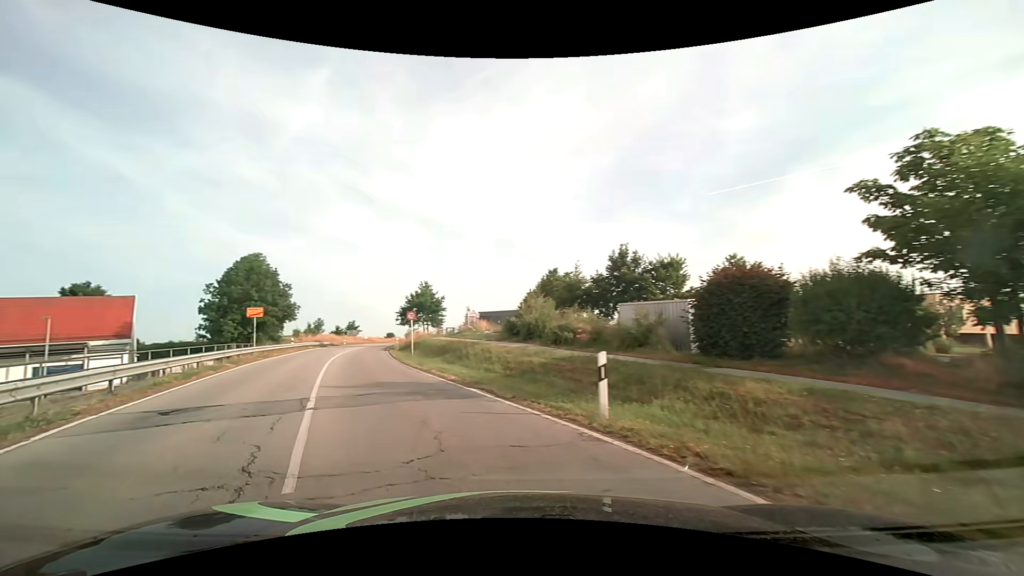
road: secondary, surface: asphalt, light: Day
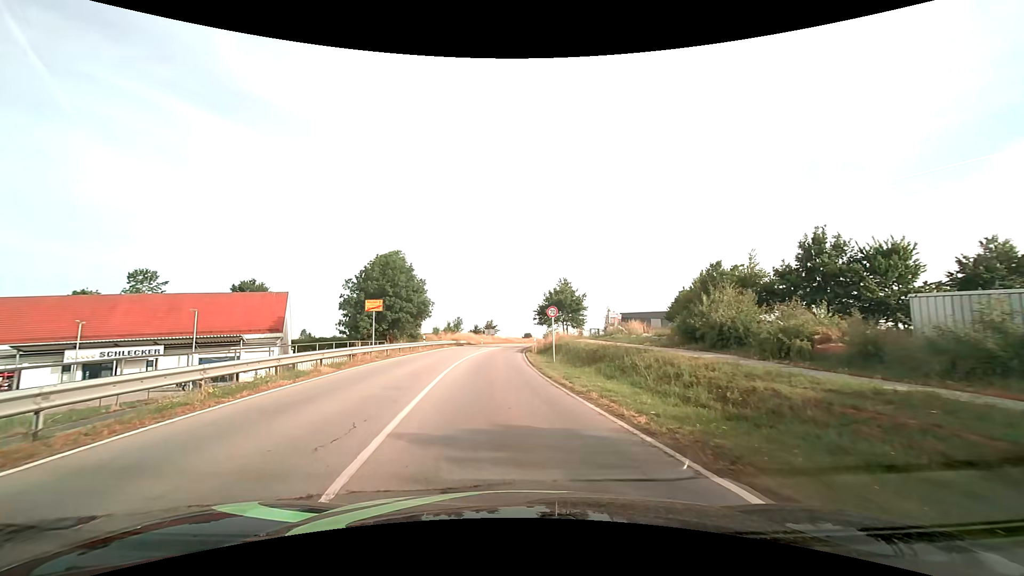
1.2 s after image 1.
(-1.6, +7.6) m; -18°
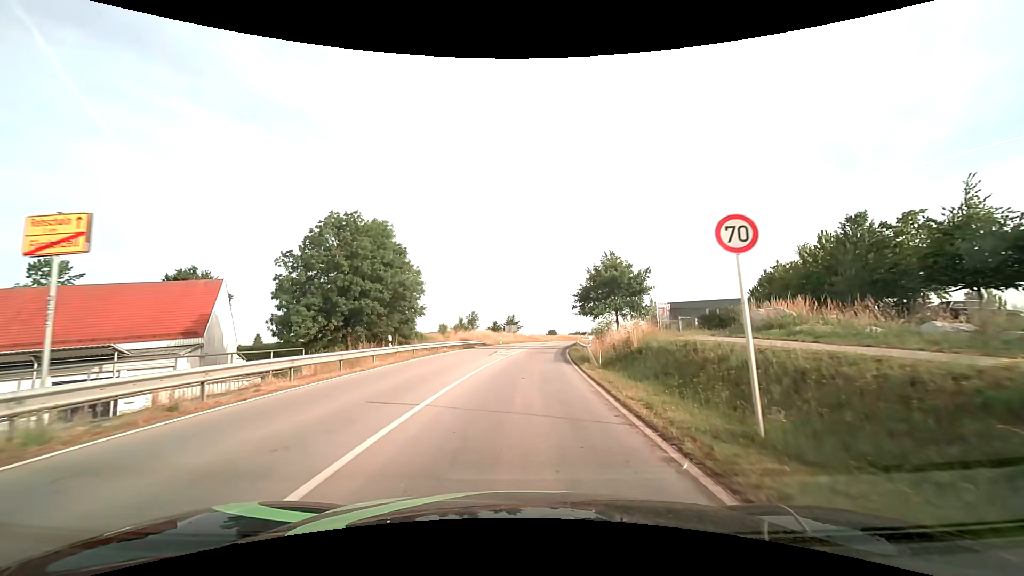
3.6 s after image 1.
(-0.7, +21.1) m; -2°
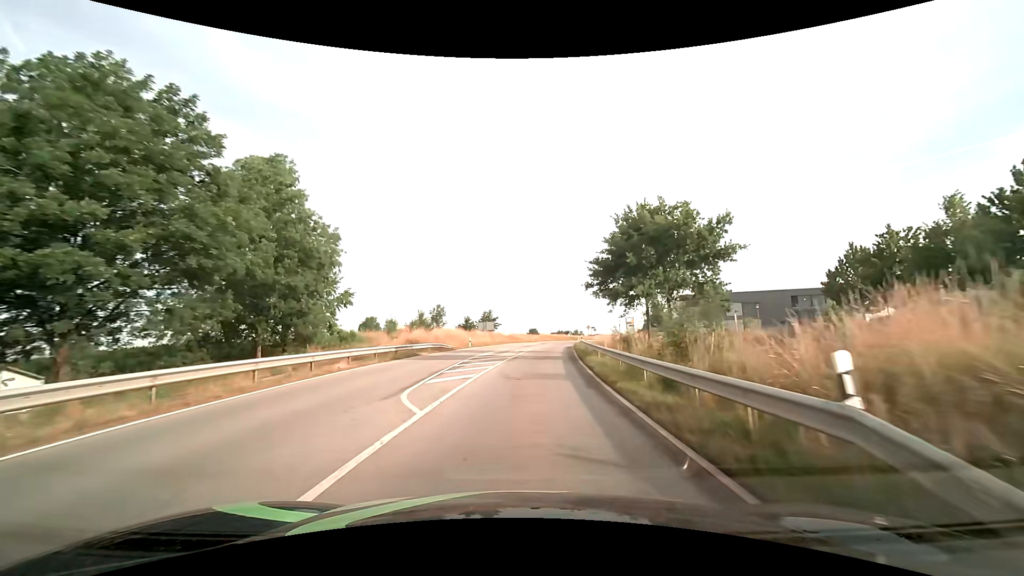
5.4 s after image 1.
(+0.4, +20.9) m; +2°
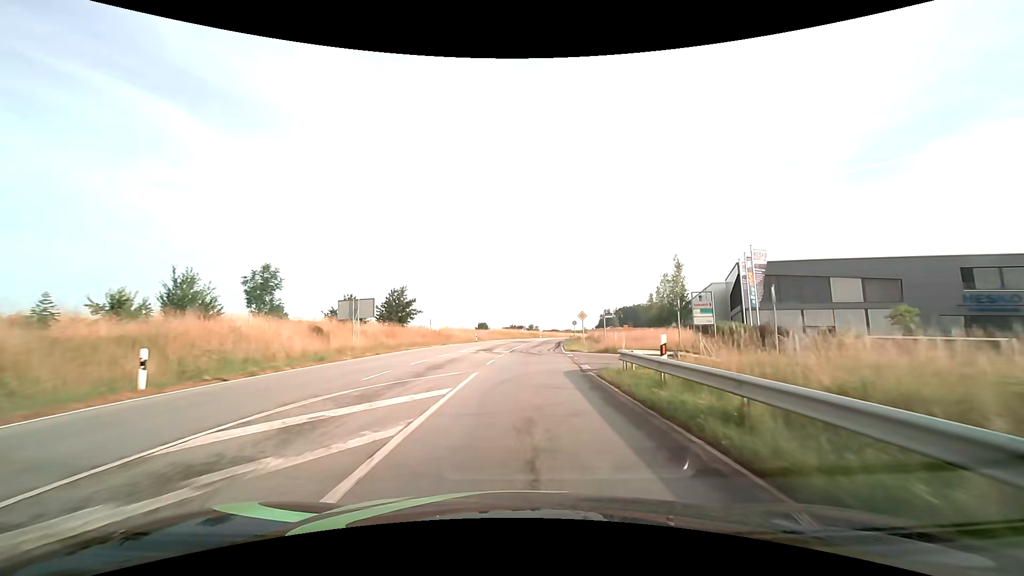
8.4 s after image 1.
(+2.2, +42.3) m; +5°
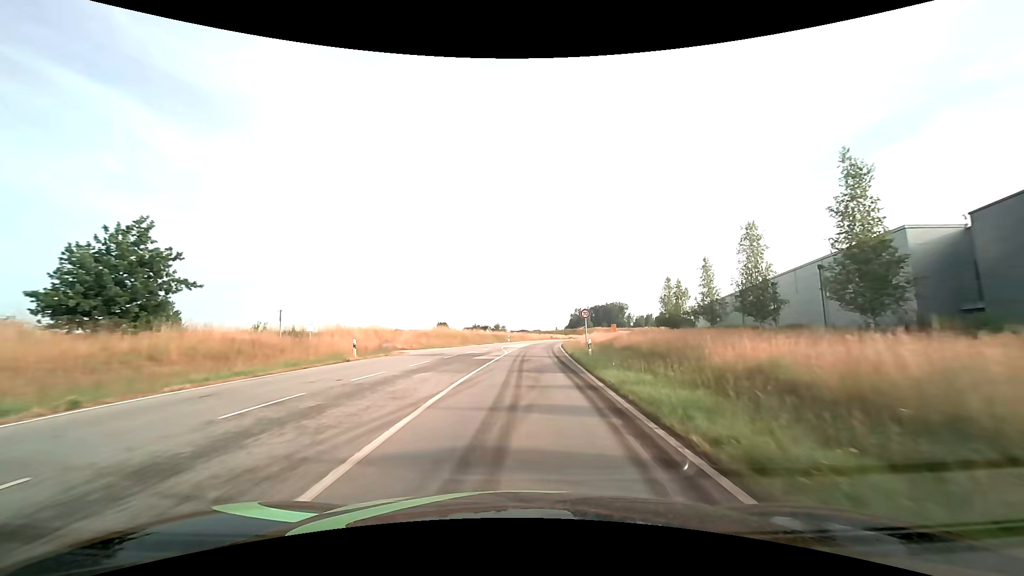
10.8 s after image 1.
(+1.4, +37.6) m; +4°
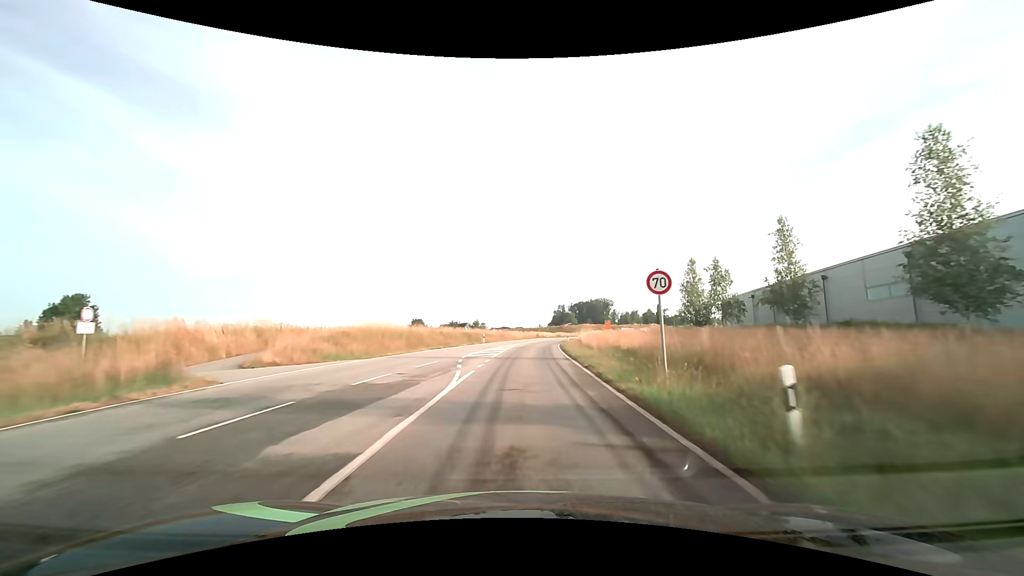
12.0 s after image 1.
(+0.4, +19.3) m; +2°
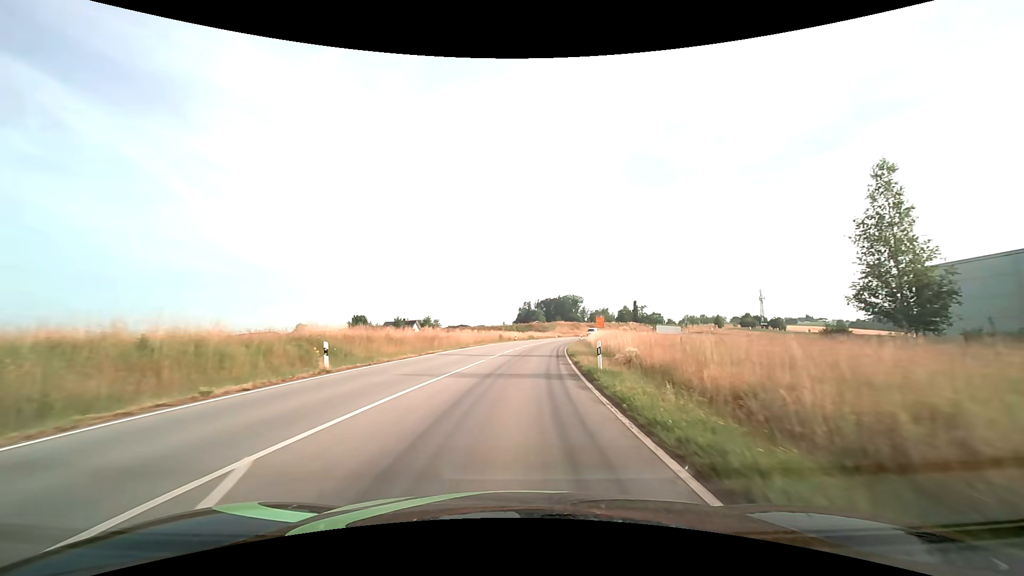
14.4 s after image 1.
(+1.4, +38.5) m; +4°
(0, +10) (0, +20) (+1, +30) (+2, +40) (+3, +50) (+4, +60) (+6, +70) (+8, +79) (+10, +89) (+12, +99) m
